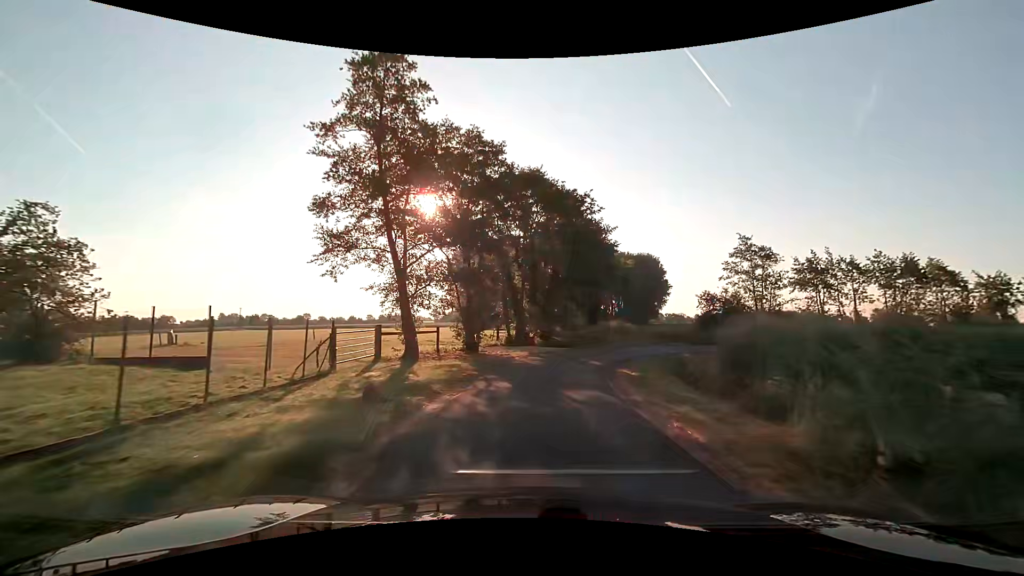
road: unclassified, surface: asphalt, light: Day
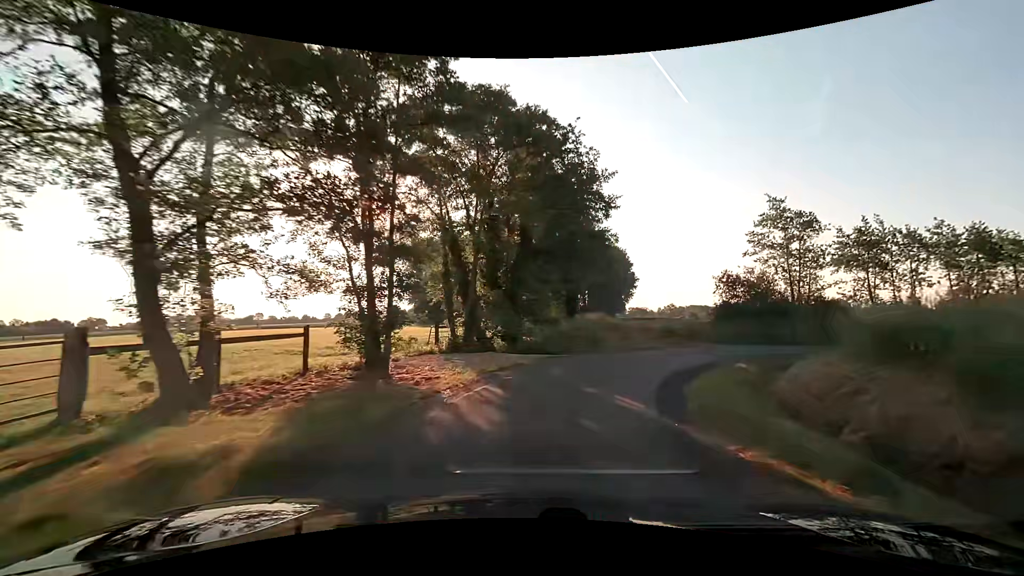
(+0.4, +12.0) m; +4°
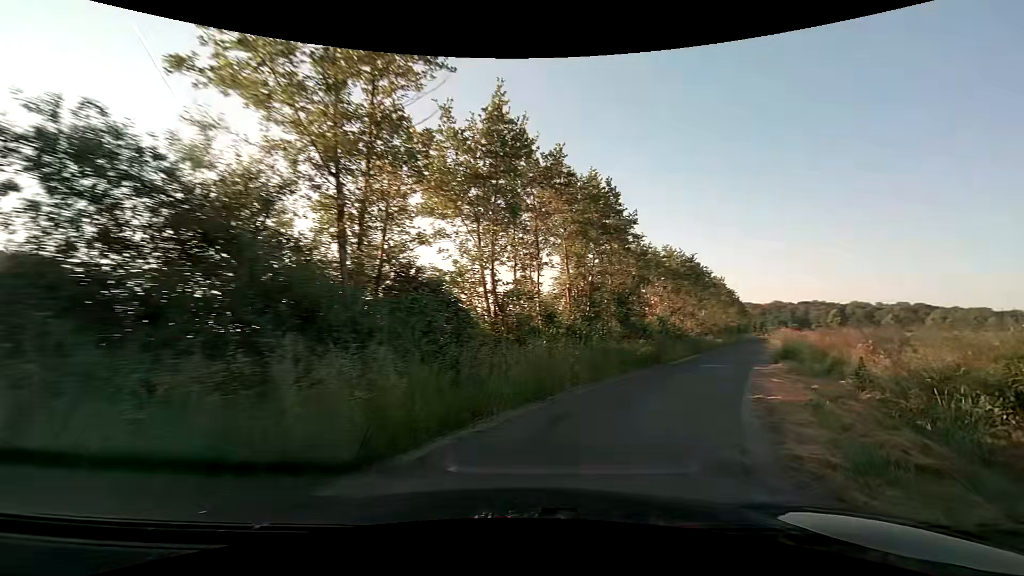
(+9.7, +24.7) m; +52°
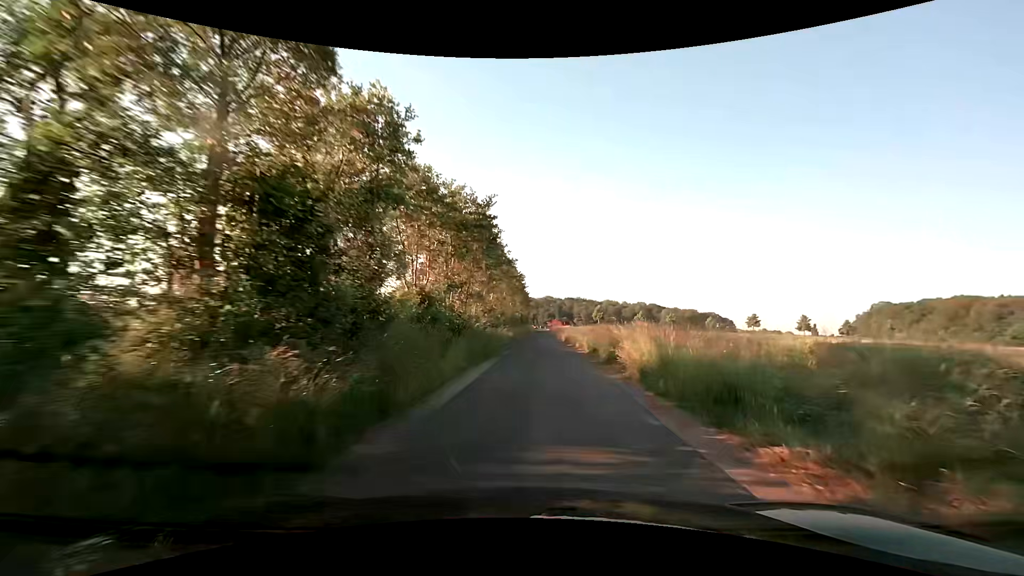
(+4.8, +17.0) m; +25°
(0, +10) (+1, +20) (+1, +30) (+2, +40) (+3, +50) (+3, +60) (+4, +70) (+4, +80) (+5, +90) (+6, +100) m
